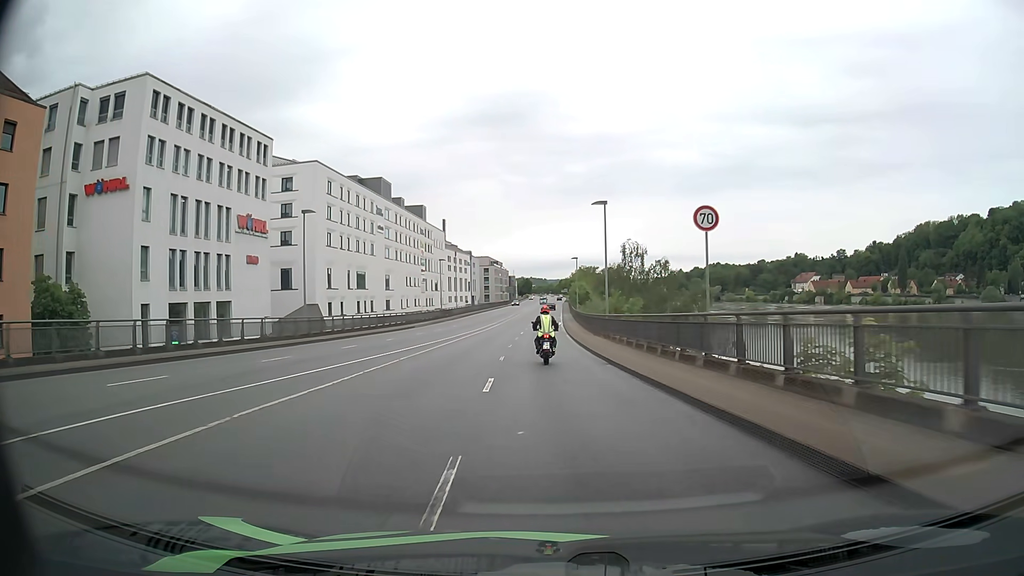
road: primary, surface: asphalt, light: Day
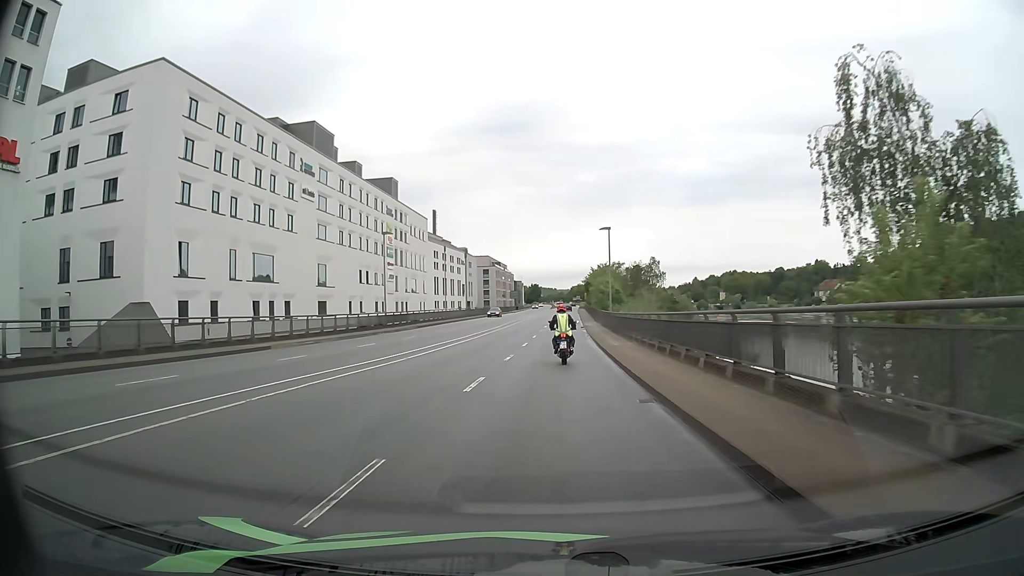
(-0.3, +36.5) m; -1°
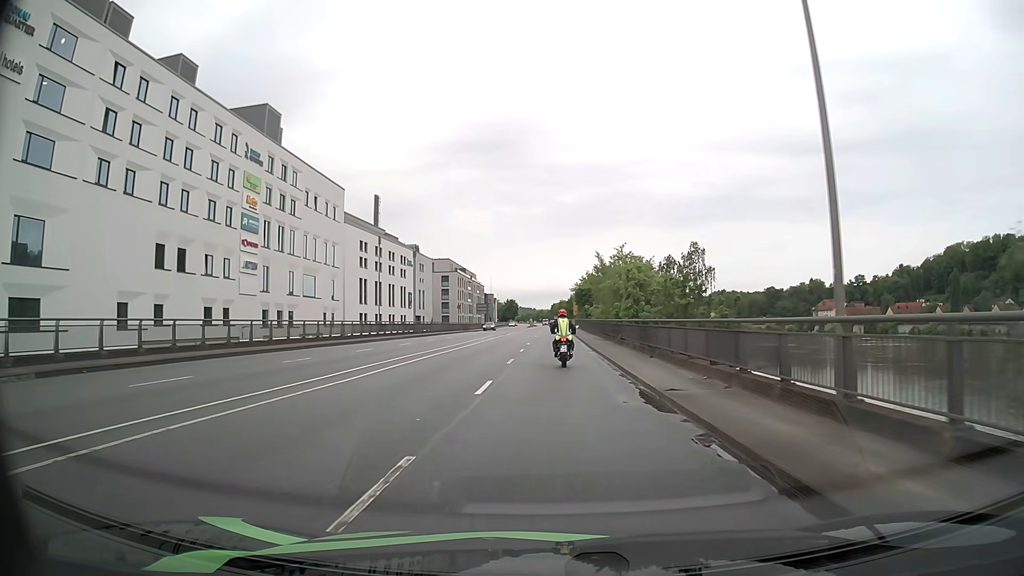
(+0.6, +44.8) m; +2°
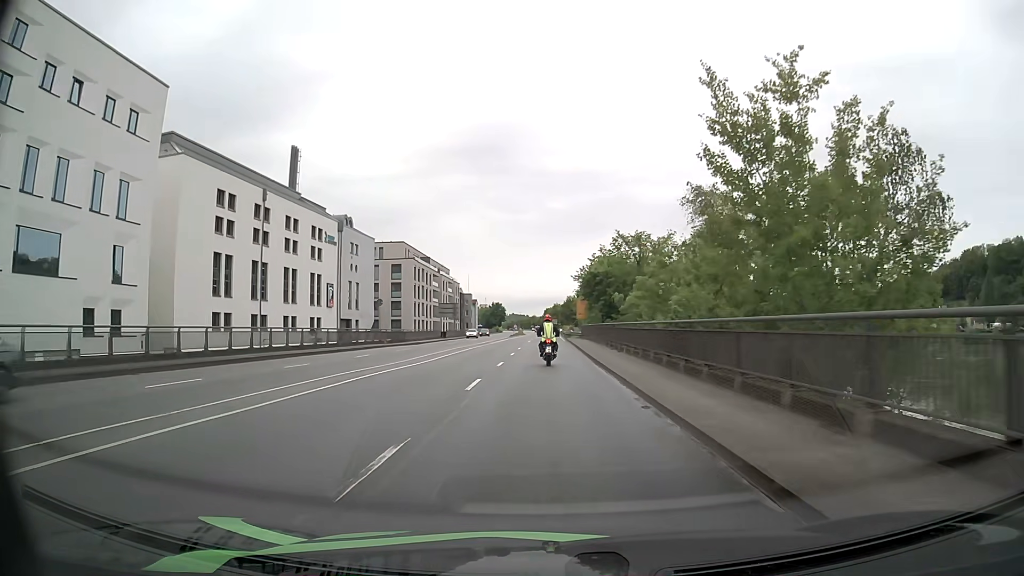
(+0.3, +44.0) m; +1°
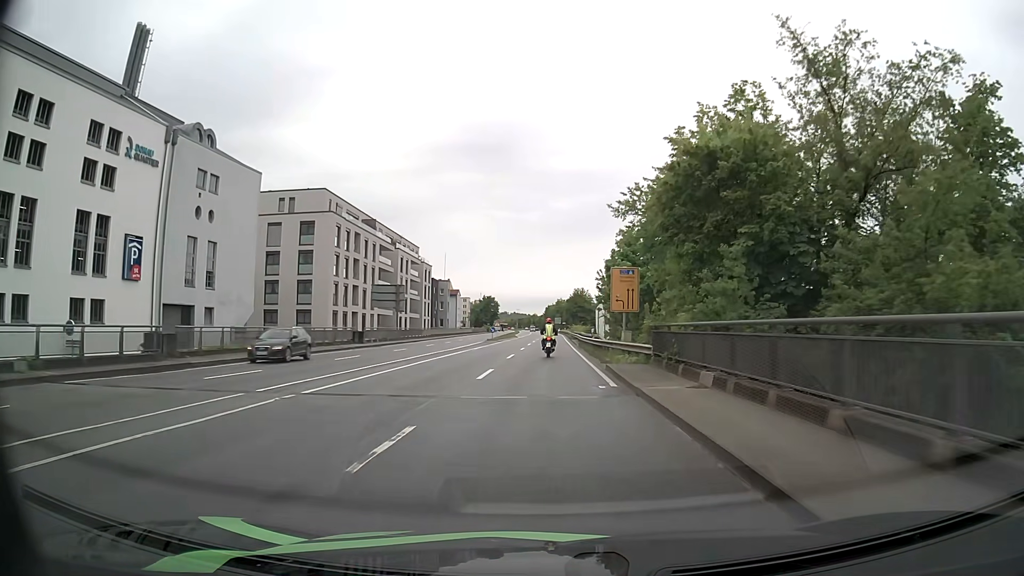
(-0.2, +44.2) m; 0°
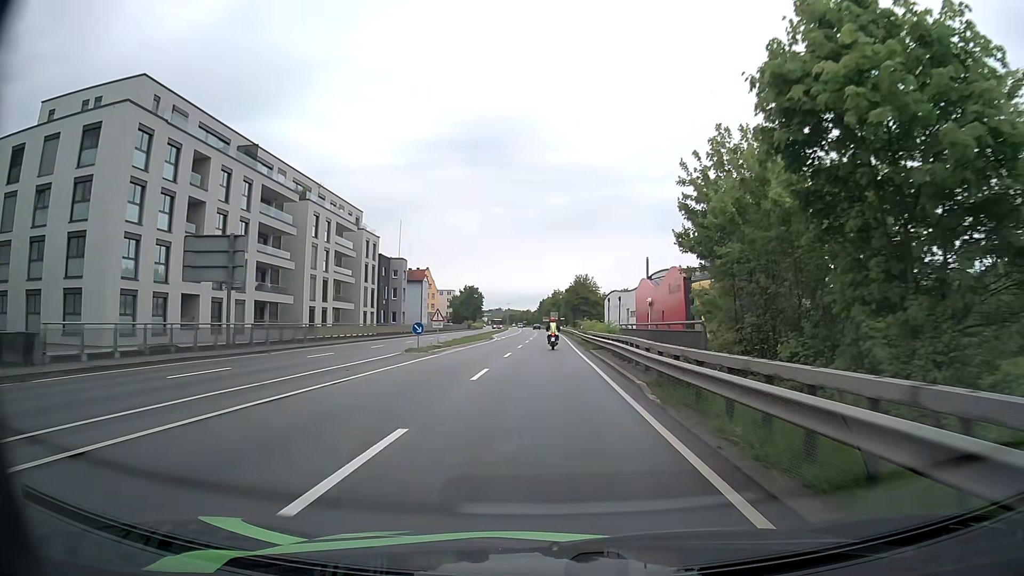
(0.0, +37.3) m; 0°
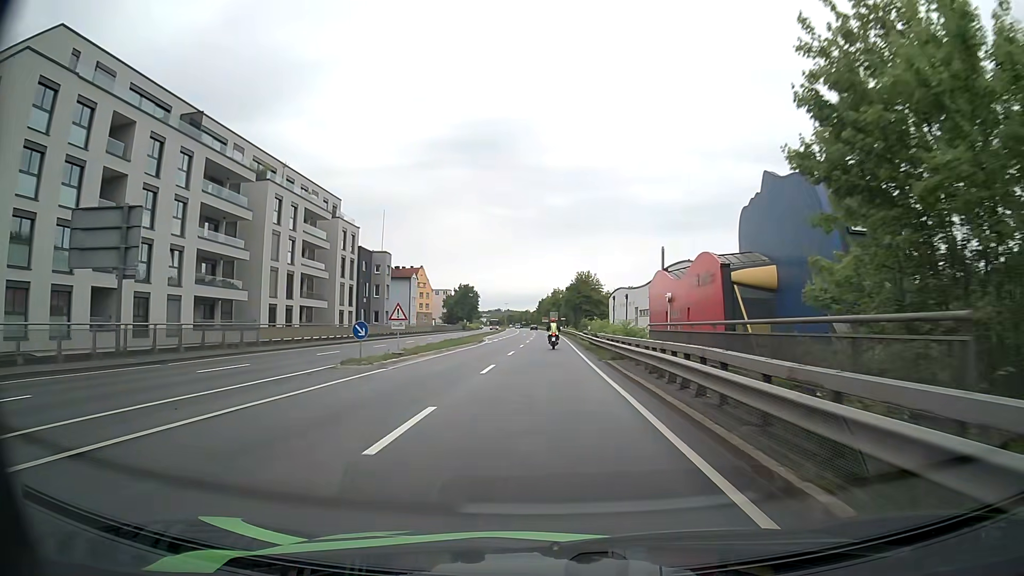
(0.0, +9.8) m; 0°
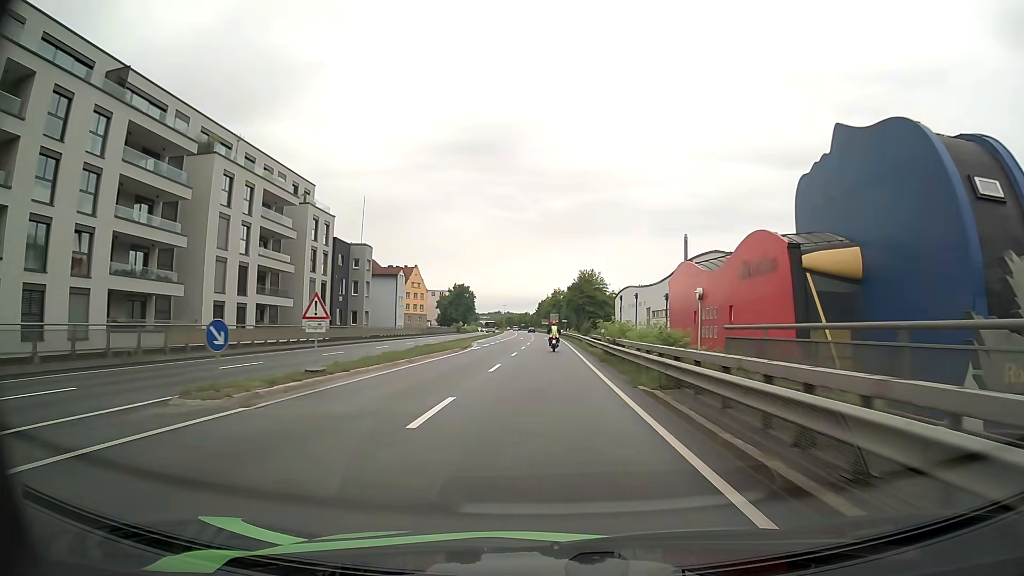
(0.0, +10.0) m; 0°
(0, +10) (0, +20) (0, +30) (0, +40) (0, +50) (0, +60) (0, +70) (0, +80) (0, +90) (0, +100) m
